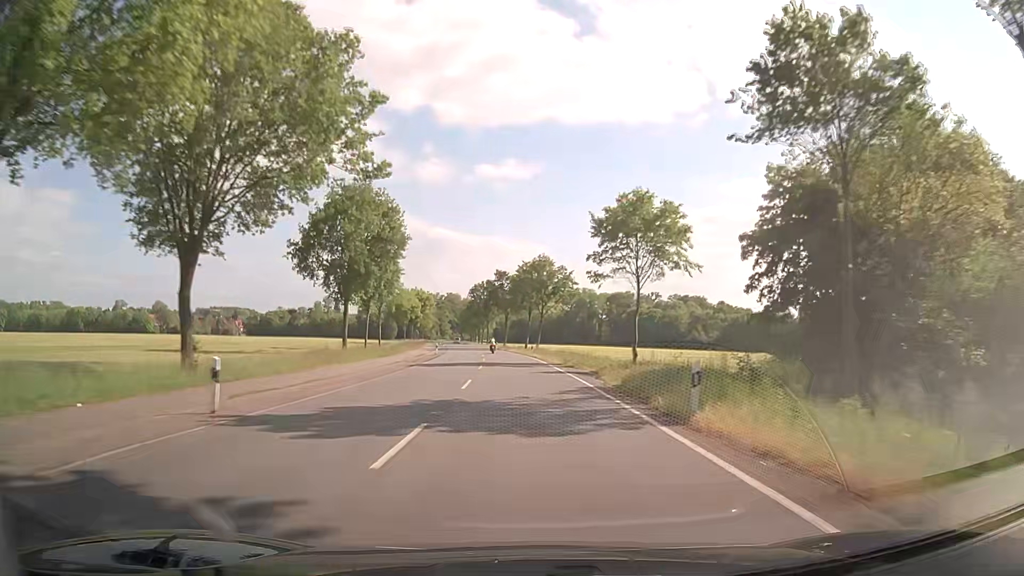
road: secondary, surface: asphalt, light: Day
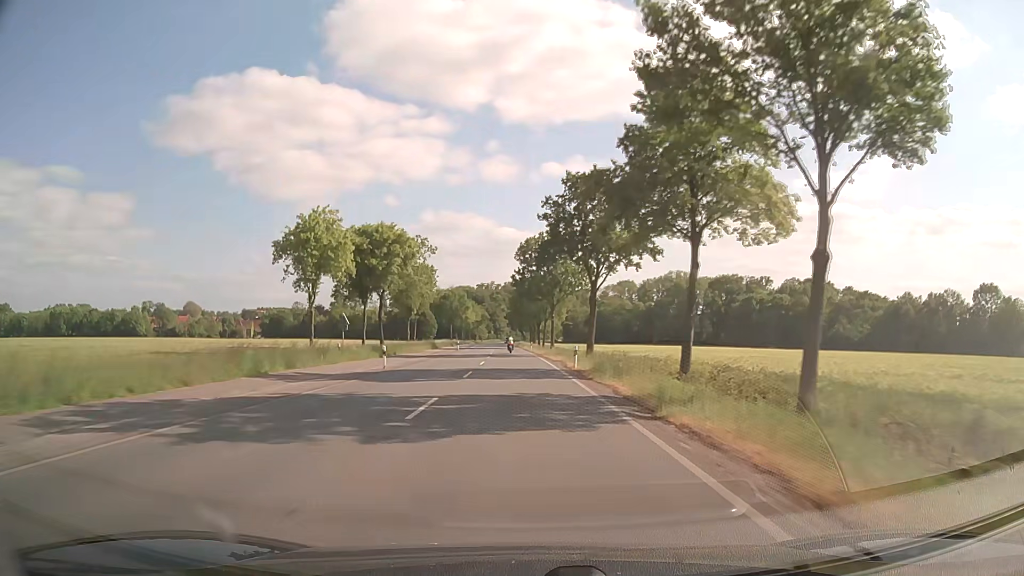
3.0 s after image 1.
(-3.4, +80.8) m; -5°
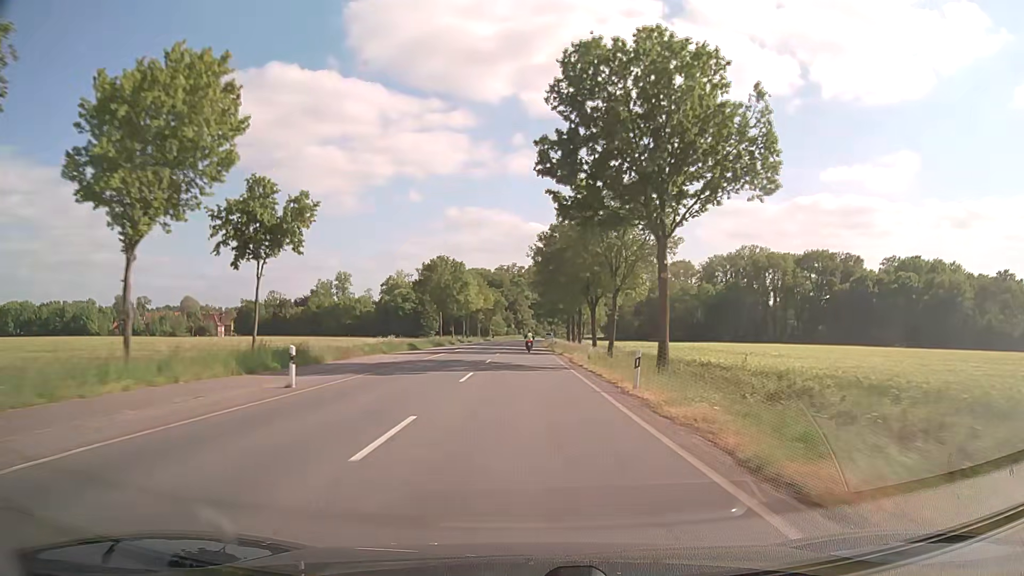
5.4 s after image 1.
(-1.6, +64.6) m; -2°
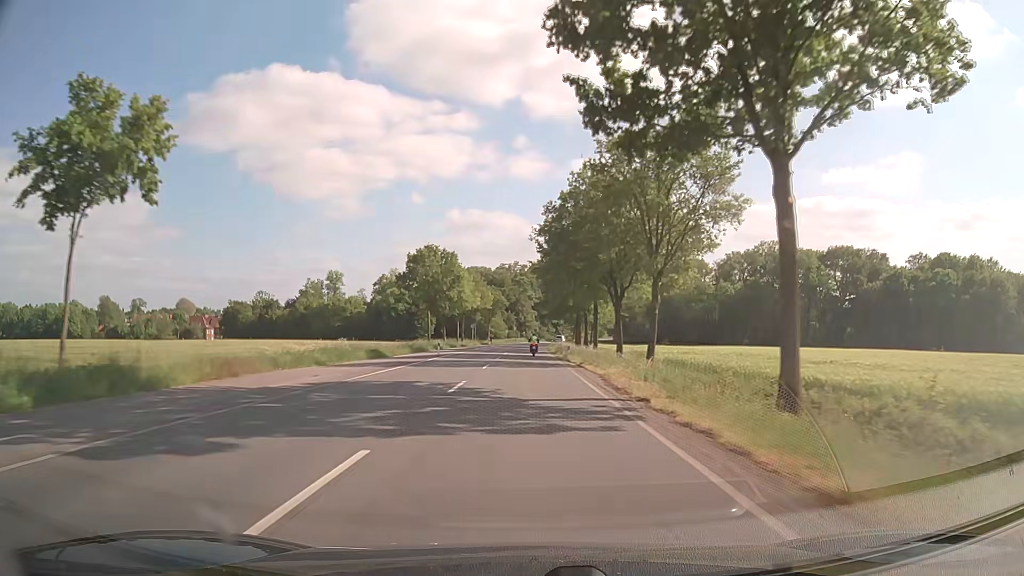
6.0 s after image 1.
(-0.1, +15.5) m; 0°
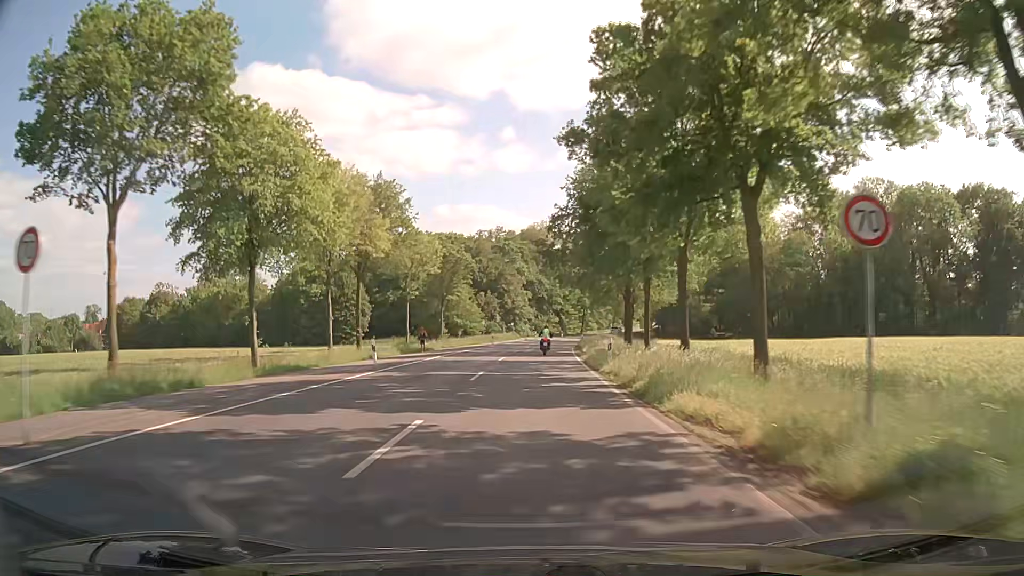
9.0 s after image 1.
(0.0, +69.6) m; +1°
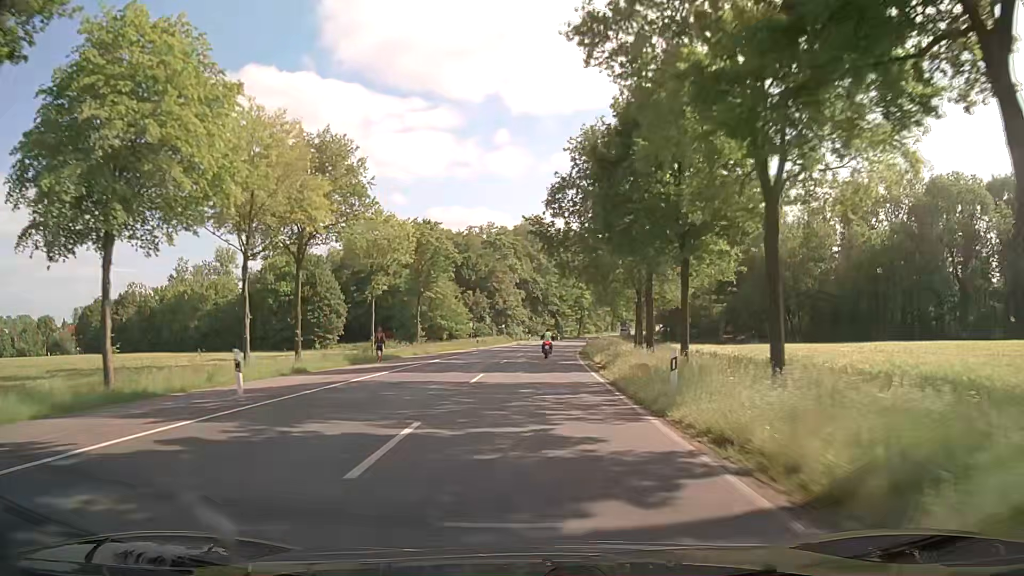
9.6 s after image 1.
(+0.1, +11.9) m; 0°
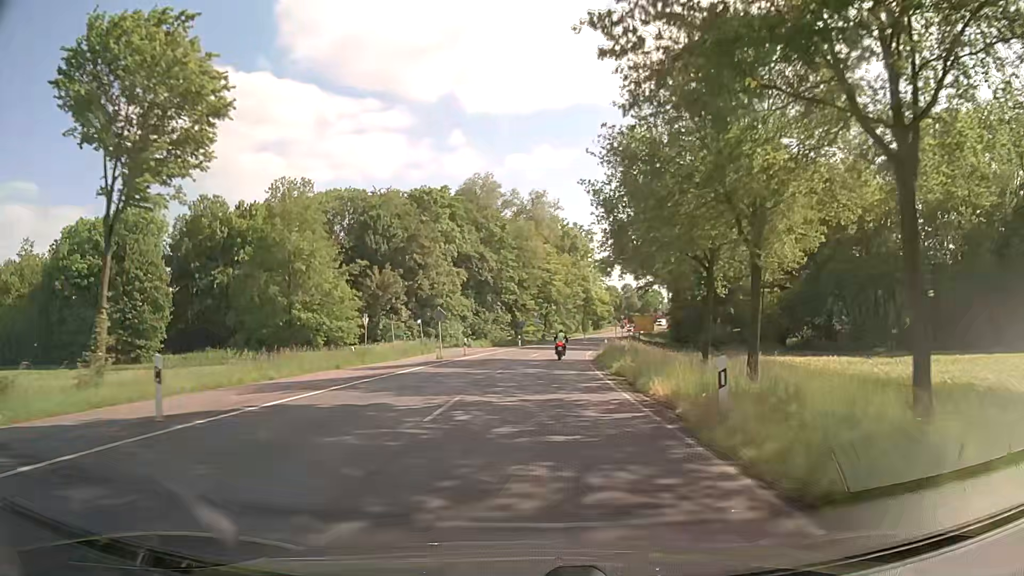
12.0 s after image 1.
(+1.2, +43.7) m; +4°
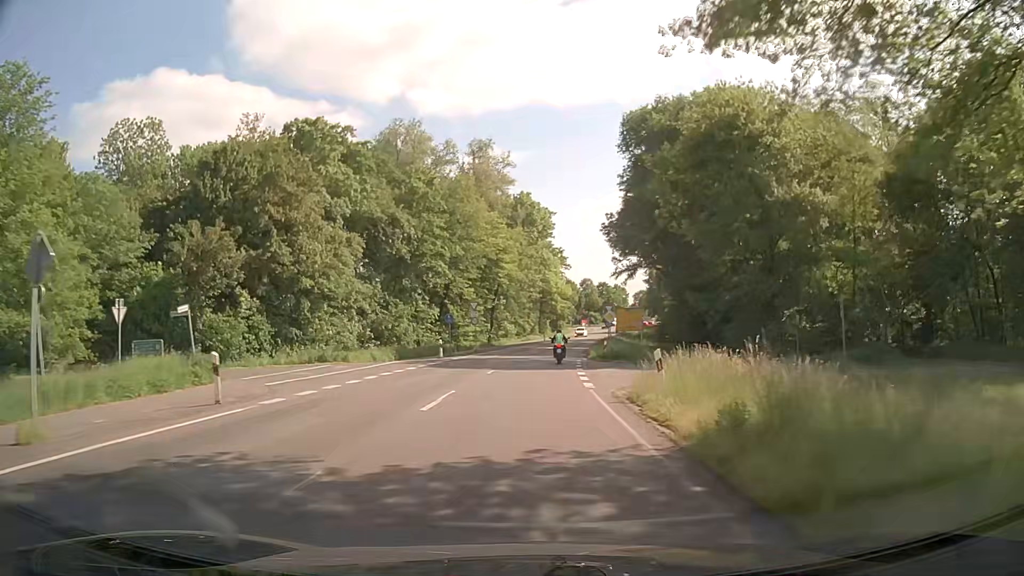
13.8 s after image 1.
(+1.2, +30.3) m; +4°
(0, +10) (0, +20) (+1, +30) (+2, +40) (+3, +50) (+4, +60) (+5, +70) (+7, +80) (+9, +89) (+10, +99) m
